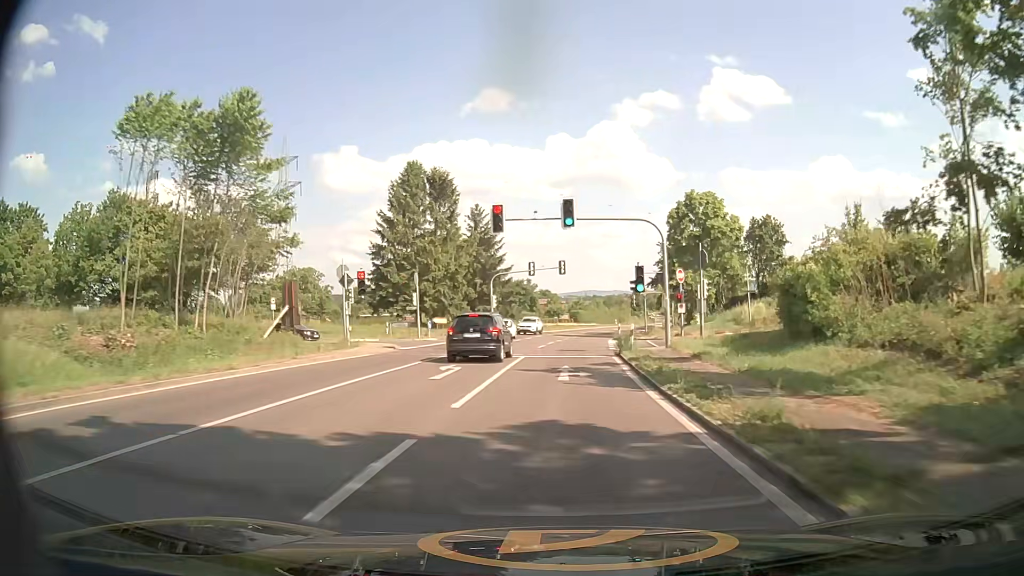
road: secondary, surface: asphalt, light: Day
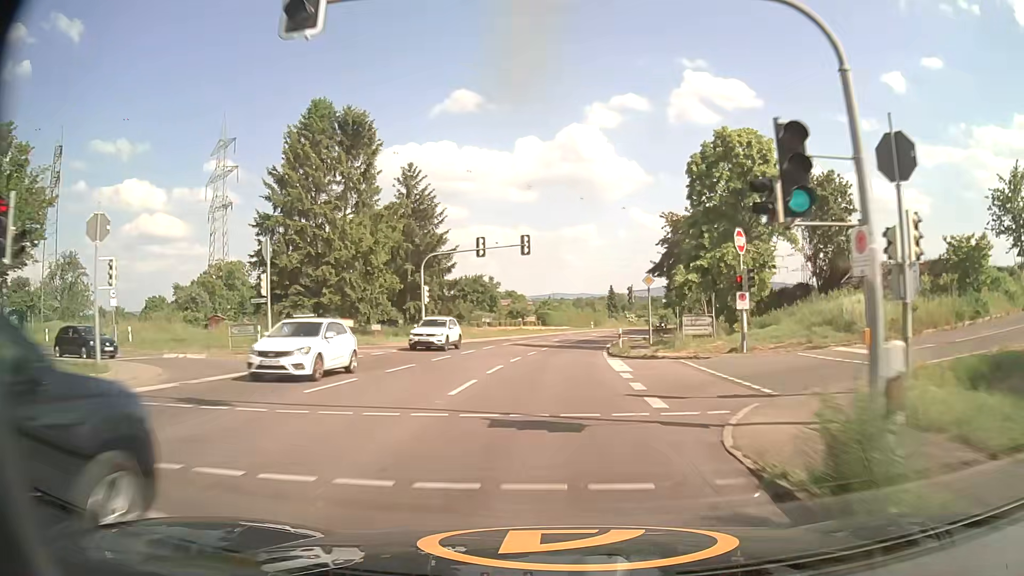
(+0.6, +21.2) m; +3°
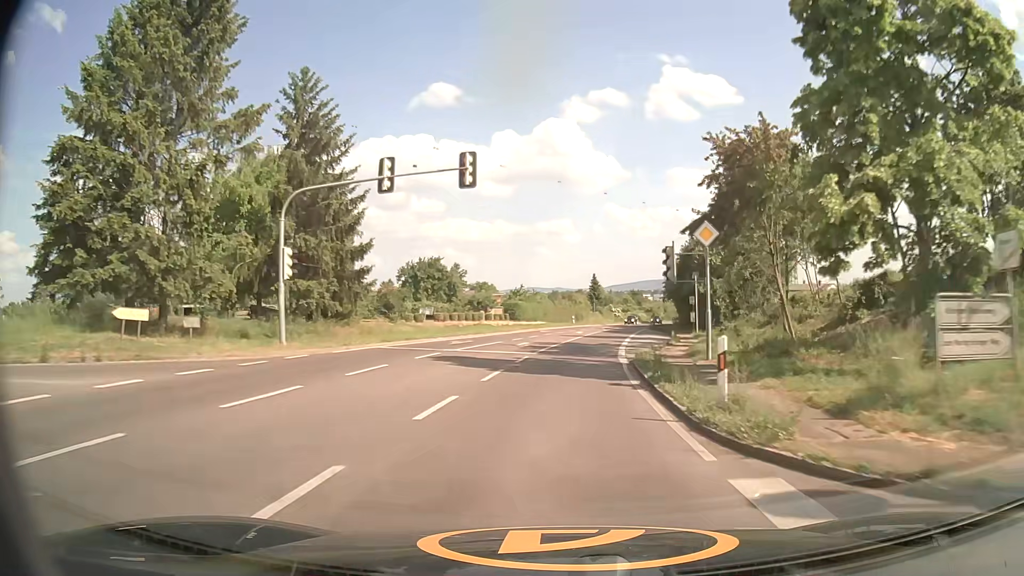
(+0.3, +21.2) m; +2°
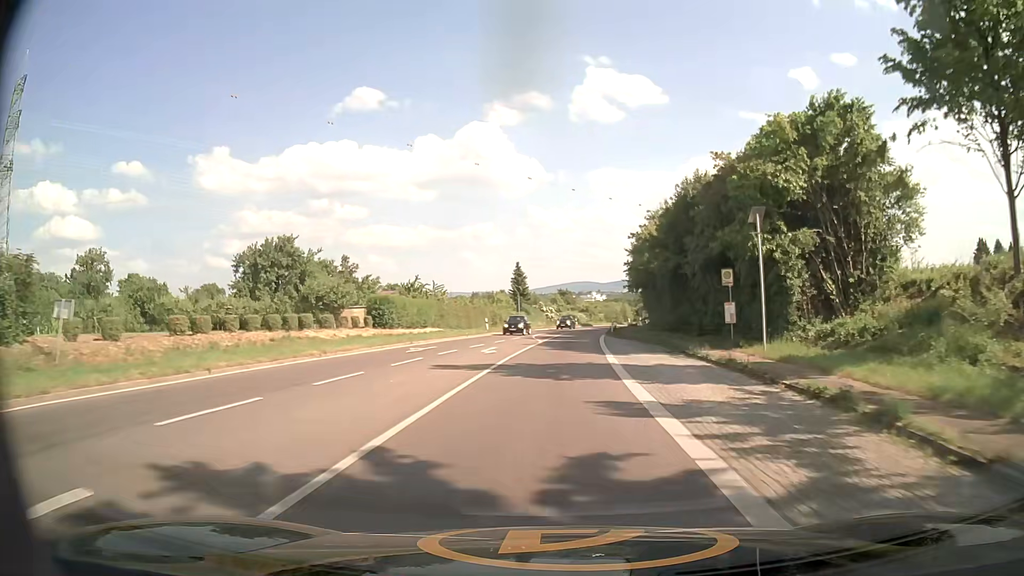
(+1.7, +31.6) m; +6°
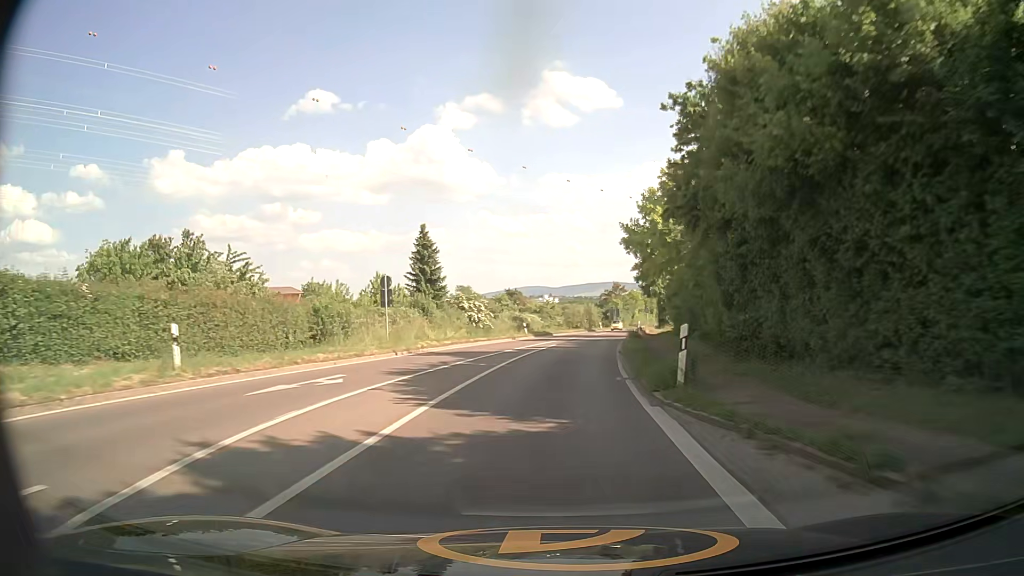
(+2.0, +41.9) m; +5°
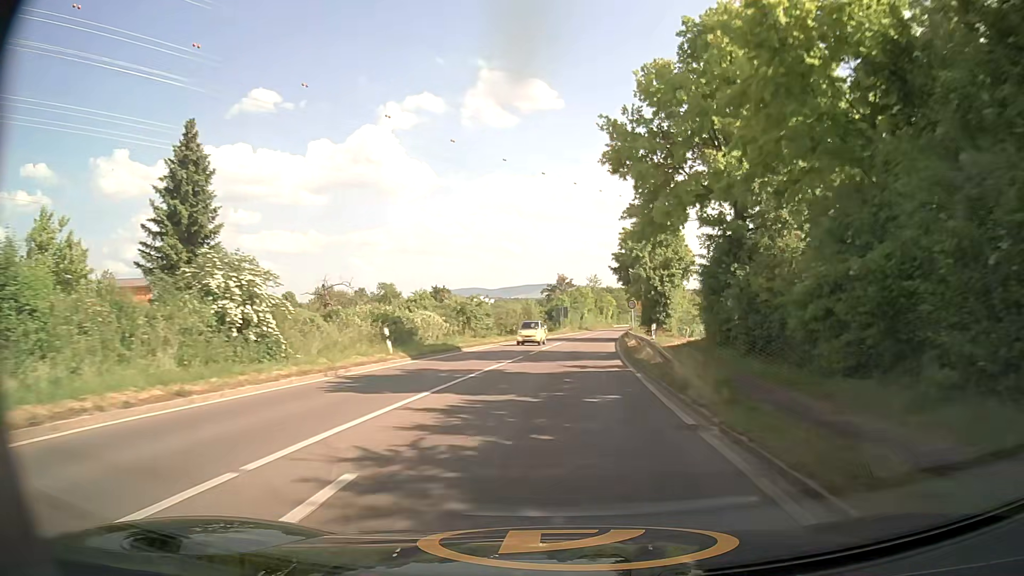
(+1.1, +31.3) m; +5°
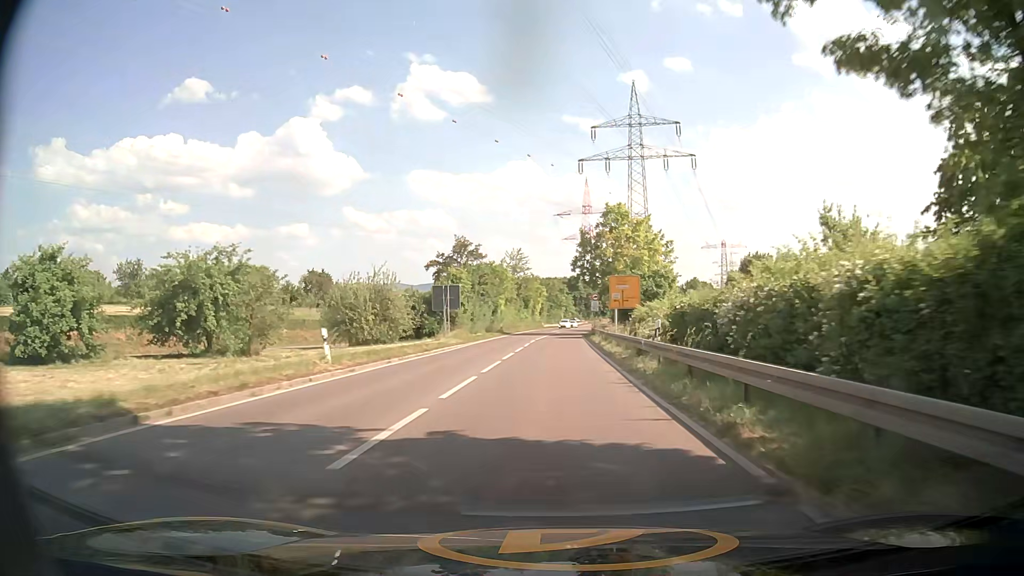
(+3.5, +53.5) m; +7°
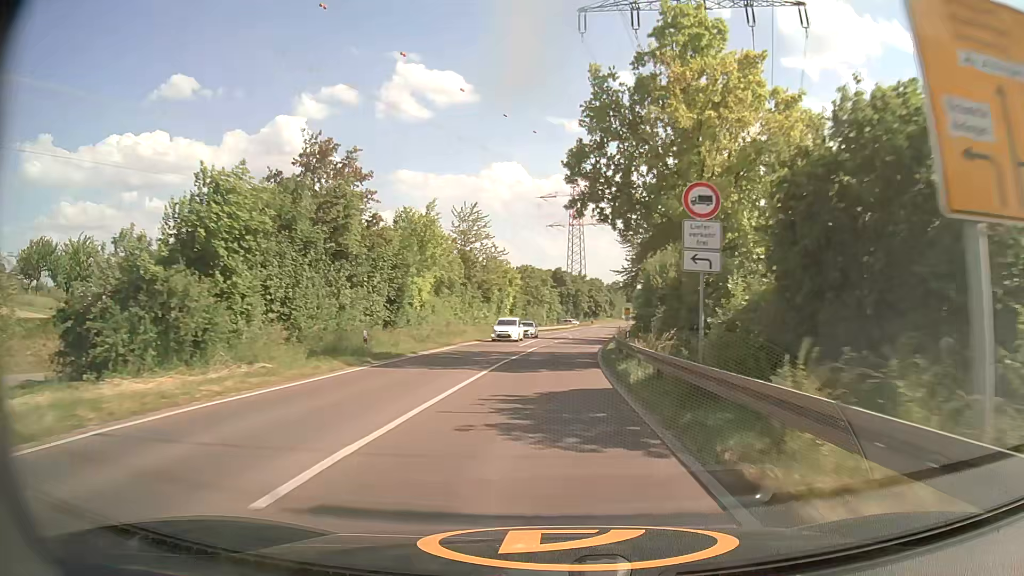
(+1.0, +43.2) m; +2°
(0, +10) (0, +20) (0, +30) (+1, +40) (+2, +50) (+3, +60) (+4, +70) (+5, +80) (+7, +90) (+8, +100) m
